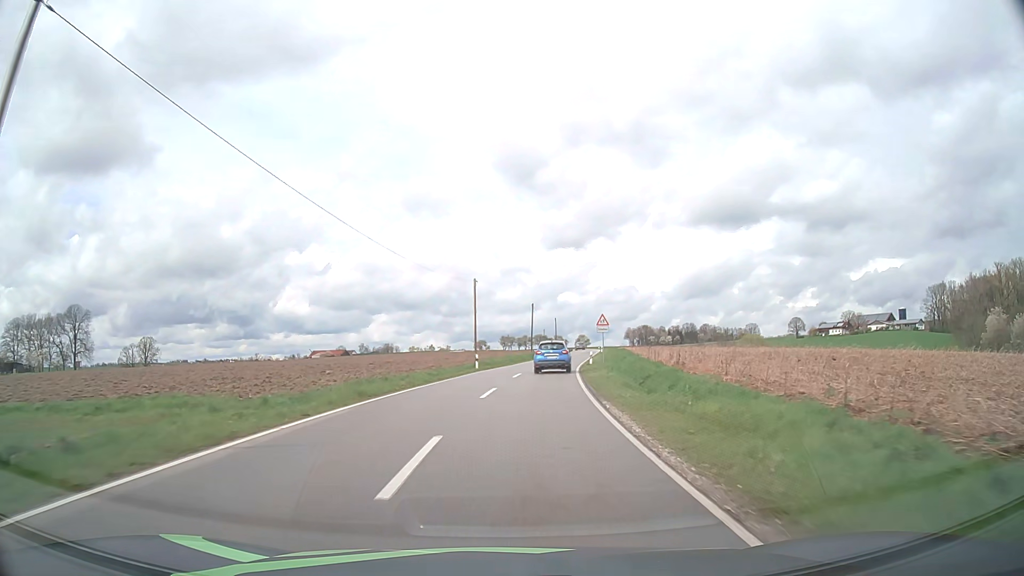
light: Day
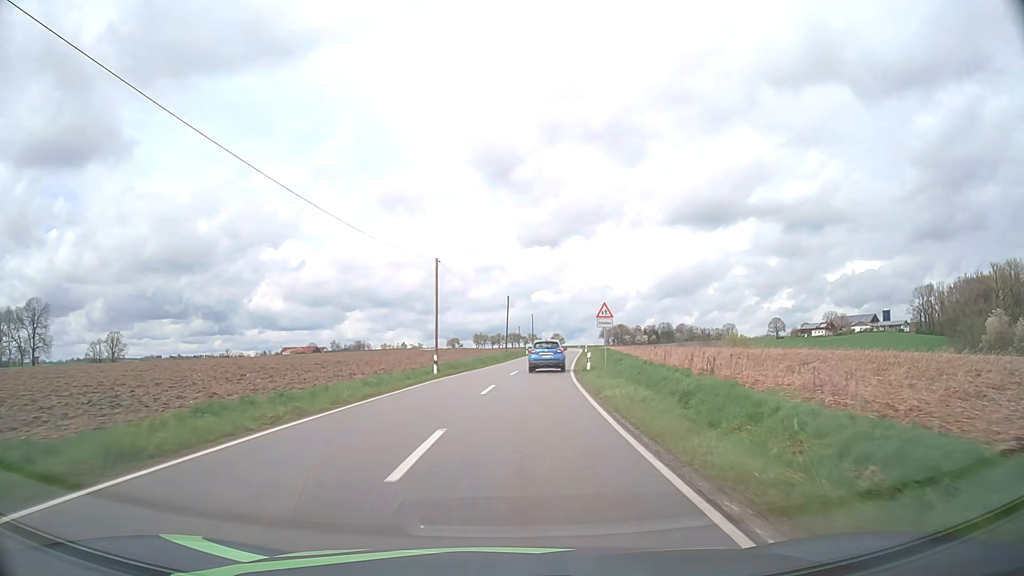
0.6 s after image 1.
(+0.2, +10.8) m; +2°
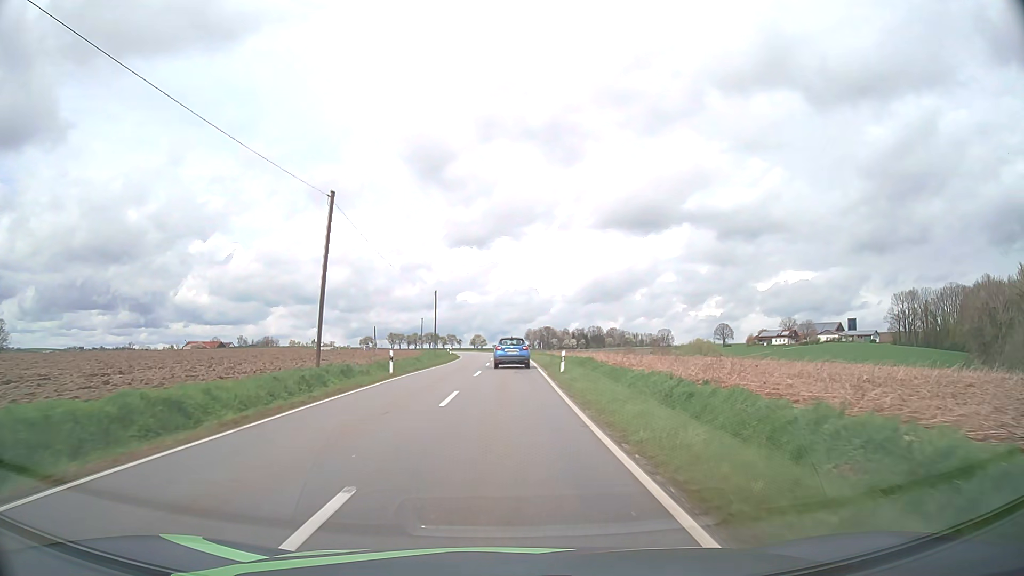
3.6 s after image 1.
(+3.9, +52.9) m; +7°
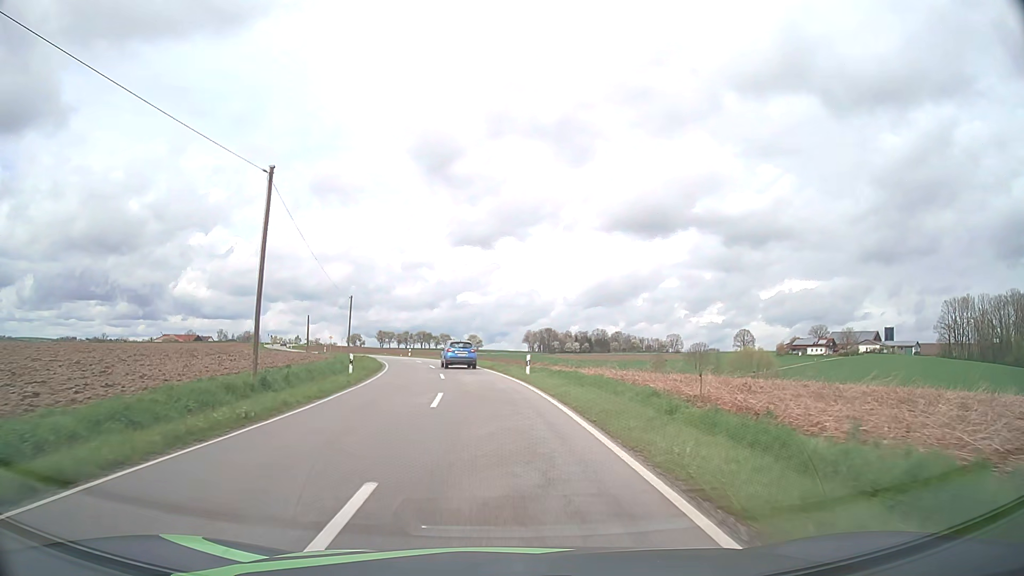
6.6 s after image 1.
(0.0, +47.6) m; 0°
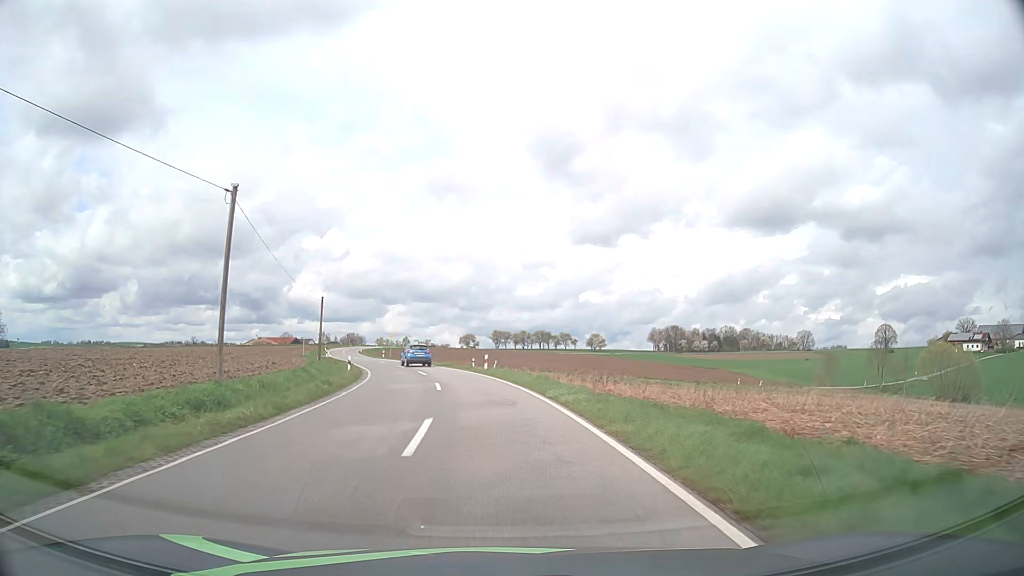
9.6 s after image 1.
(-3.3, +42.0) m; -10°
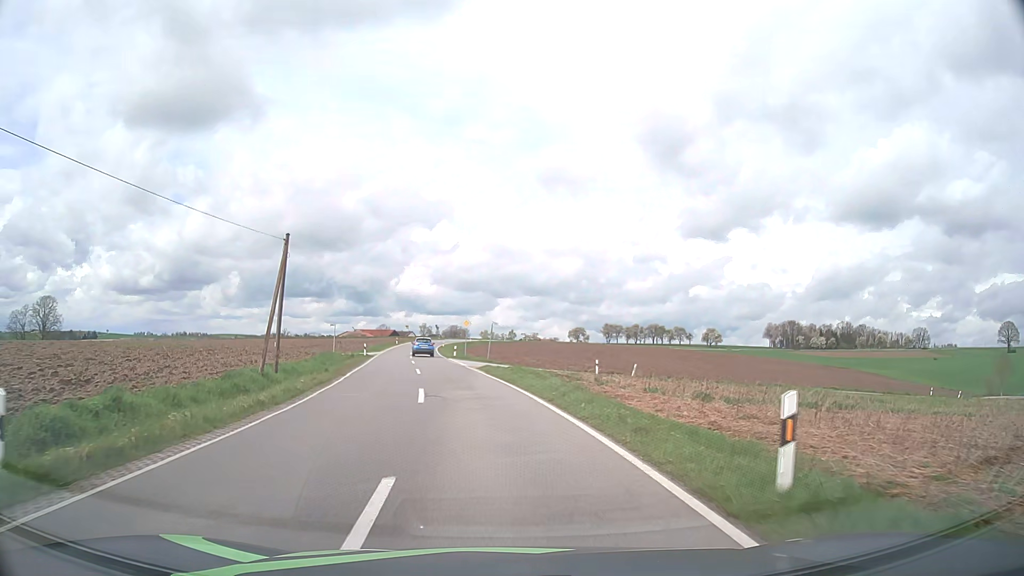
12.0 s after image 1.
(-2.3, +30.2) m; -9°
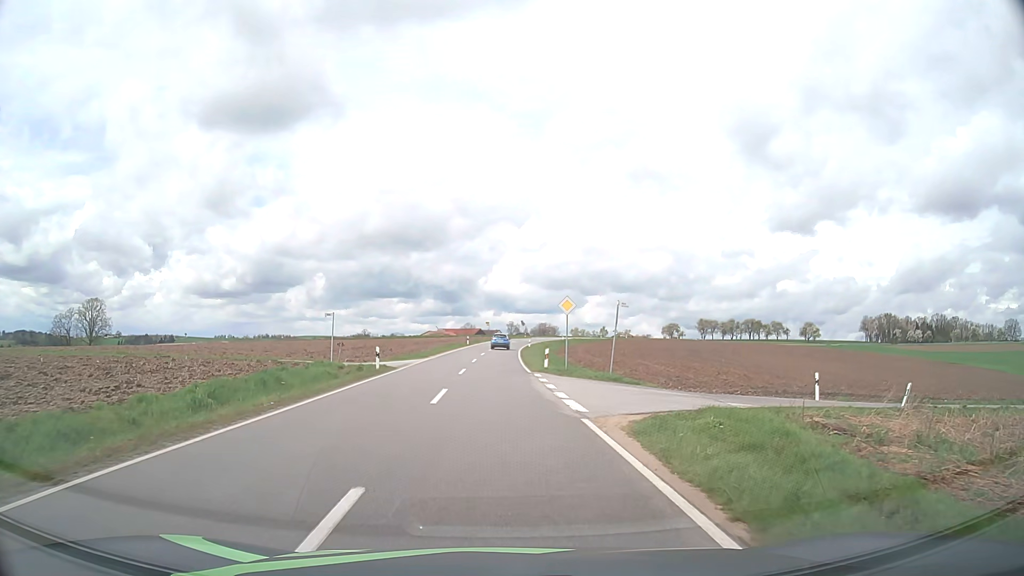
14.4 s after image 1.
(-1.7, +24.6) m; -7°
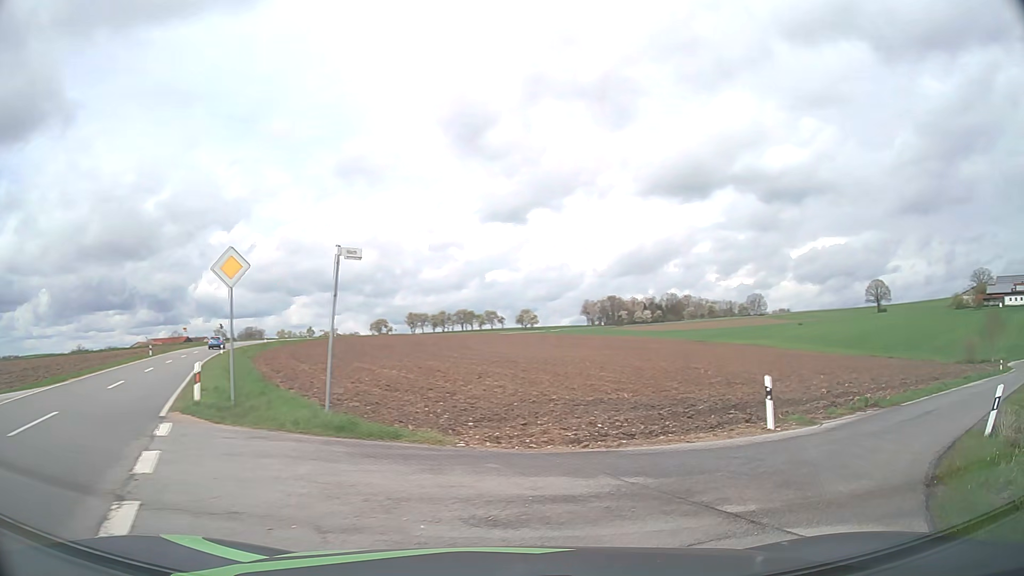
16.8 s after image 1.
(+1.4, +14.3) m; +24°
(+4, +9) (+11, +16) (+18, +23) (+26, +29) (+34, +35) (+41, +42) (+49, +48) (+57, +55) (+64, +61) (+72, +67) m
